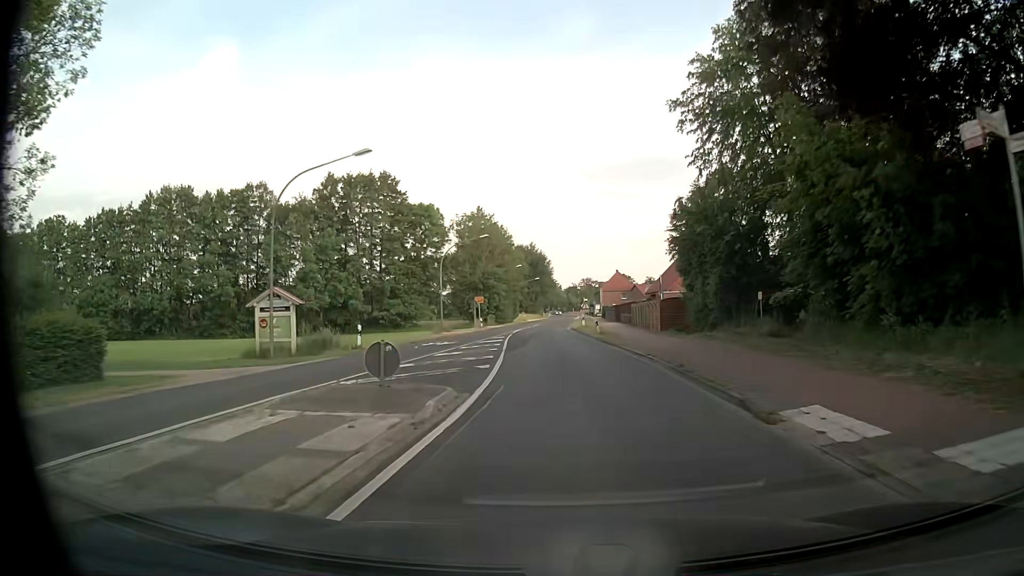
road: secondary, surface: asphalt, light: Day
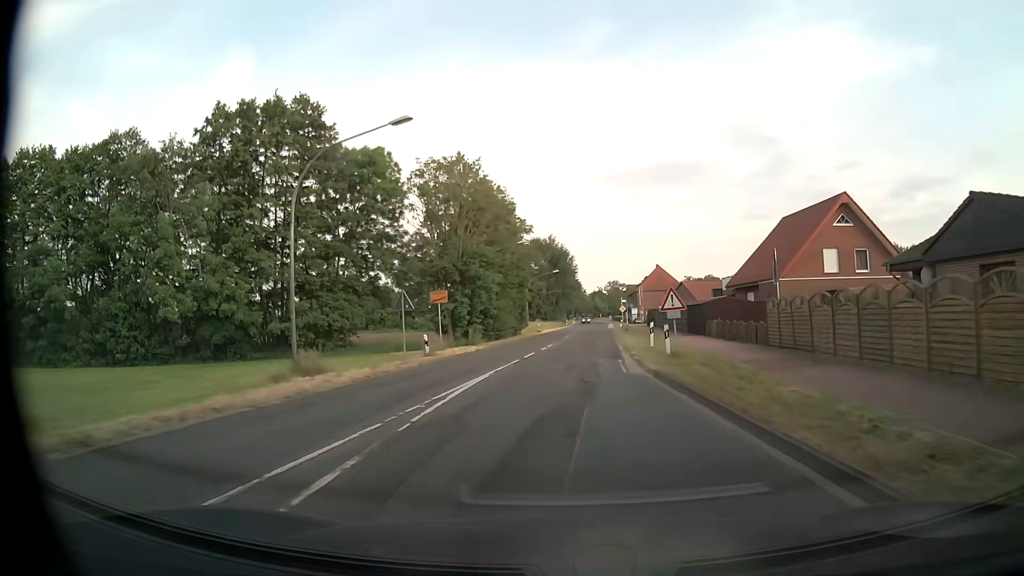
(-0.5, +34.0) m; -2°
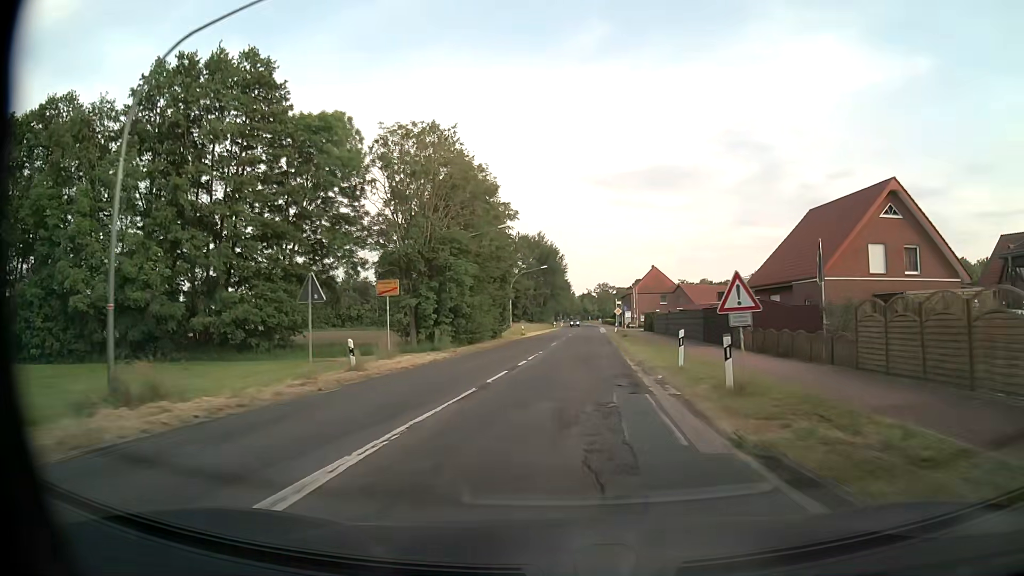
(+0.1, +9.0) m; +1°
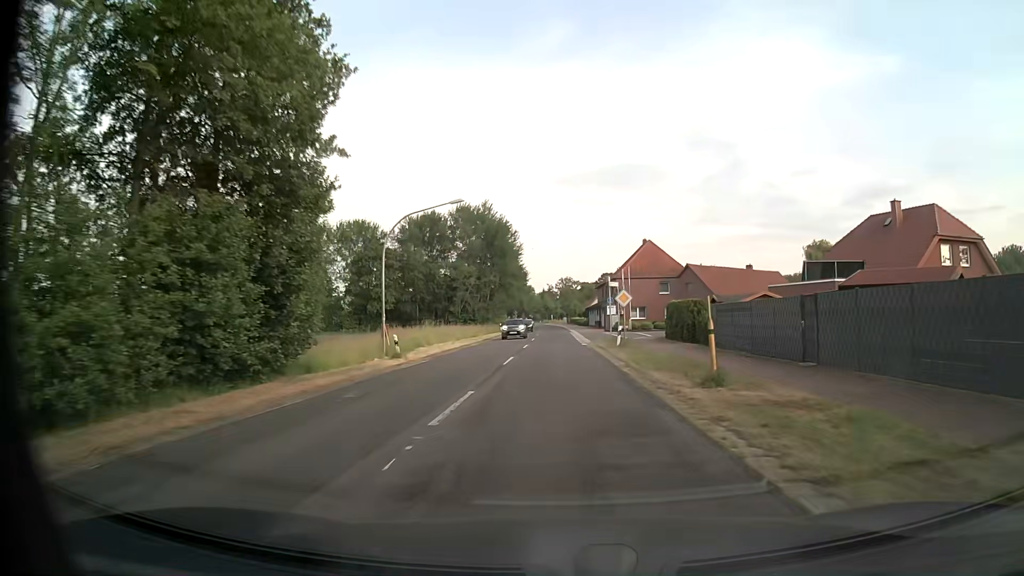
(+1.8, +39.9) m; +4°
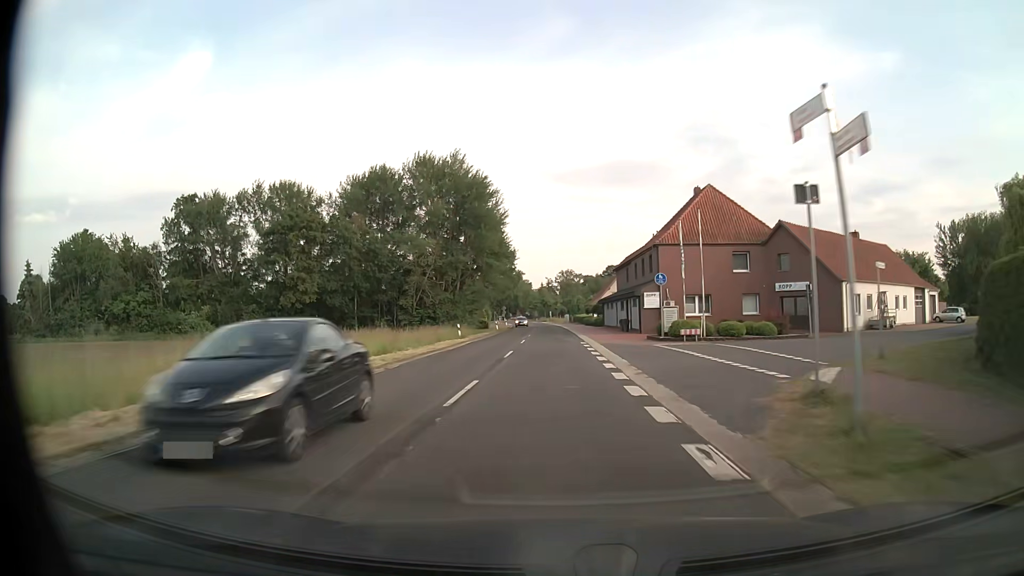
(0.0, +34.2) m; 0°
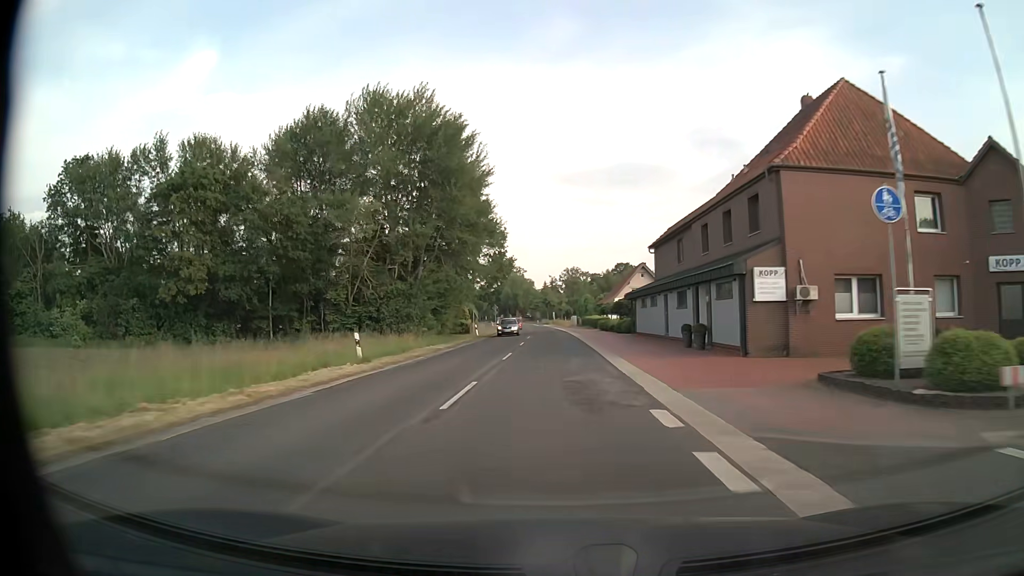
(0.0, +24.7) m; 0°
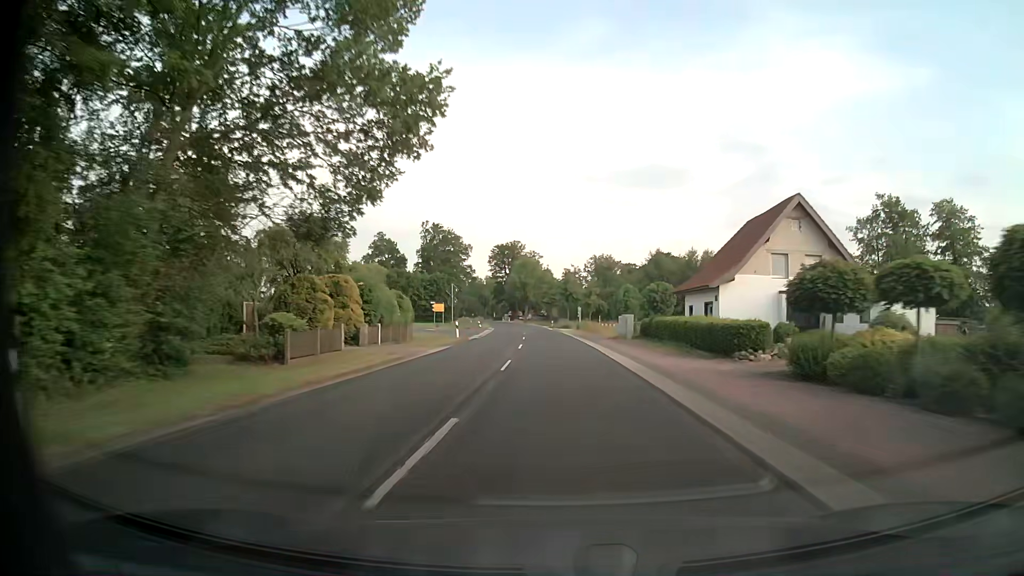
(-0.8, +53.7) m; -2°
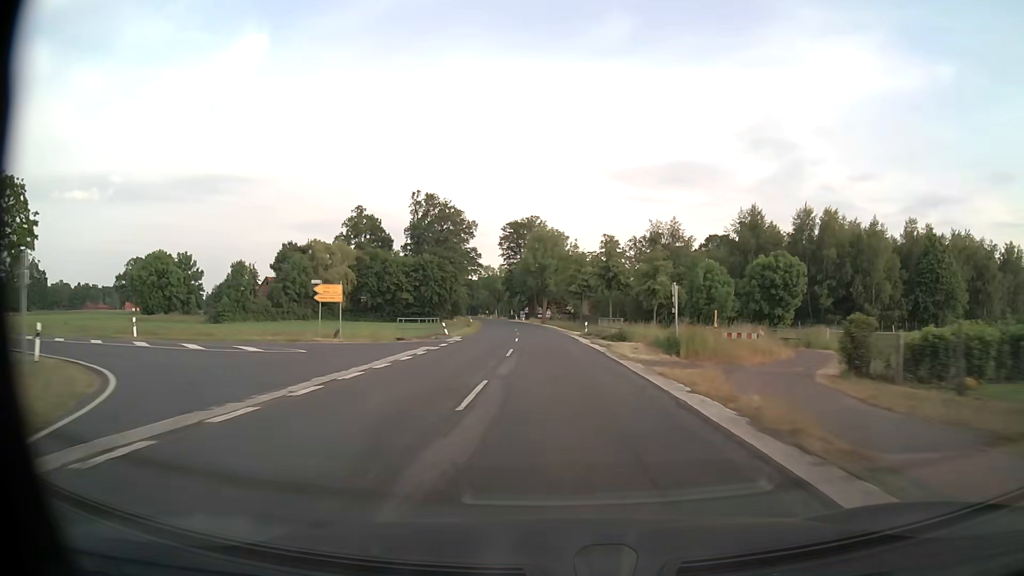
(-0.8, +43.7) m; -2°
(0, +10) (0, +20) (0, +30) (-1, +40) (-1, +50) (-2, +60) (-3, +70) (-4, +80) (-5, +90) (-6, +100) m
